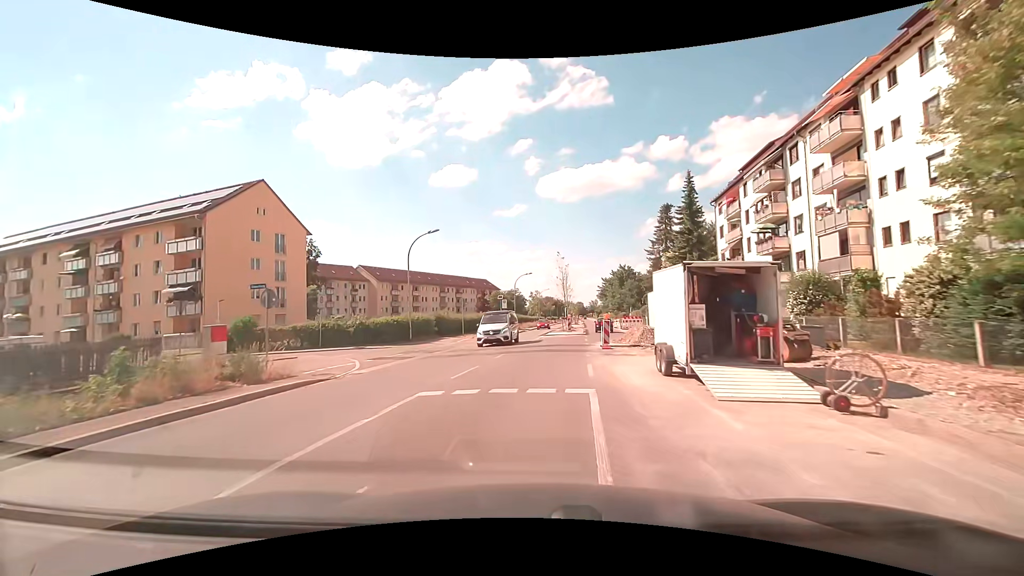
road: secondary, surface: asphalt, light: Day
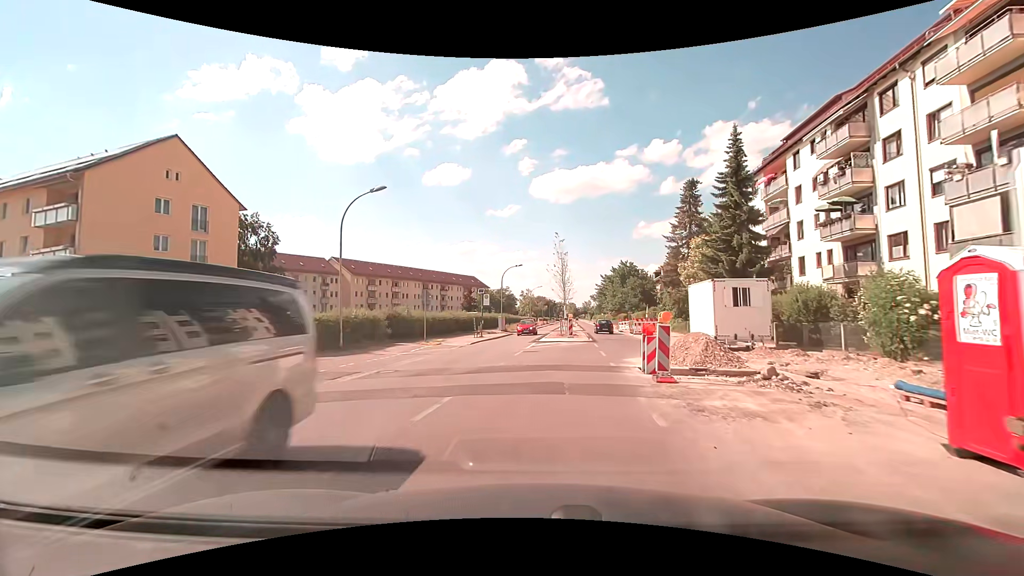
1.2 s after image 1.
(+0.1, +11.0) m; +1°
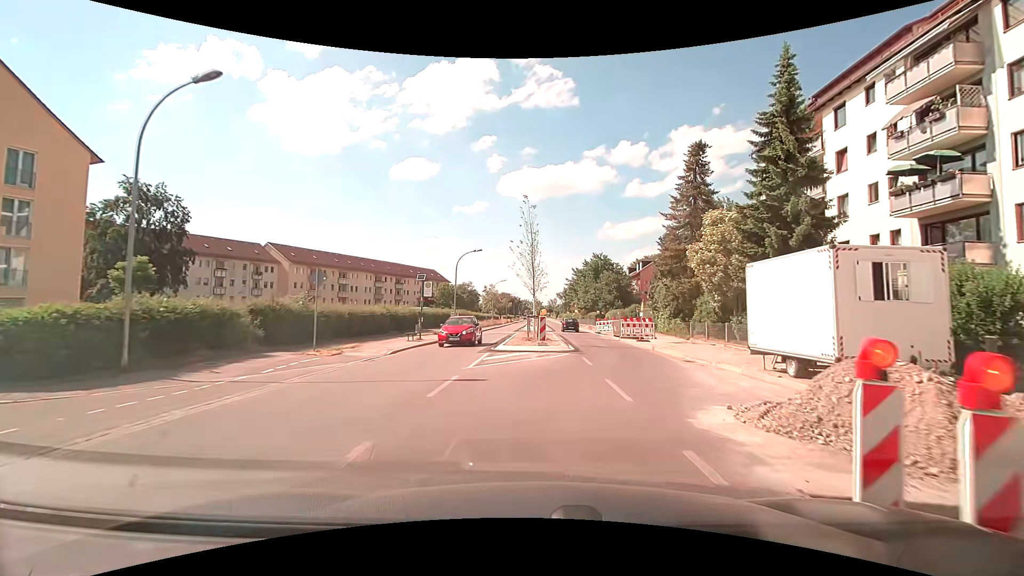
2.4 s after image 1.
(+0.3, +10.3) m; +5°
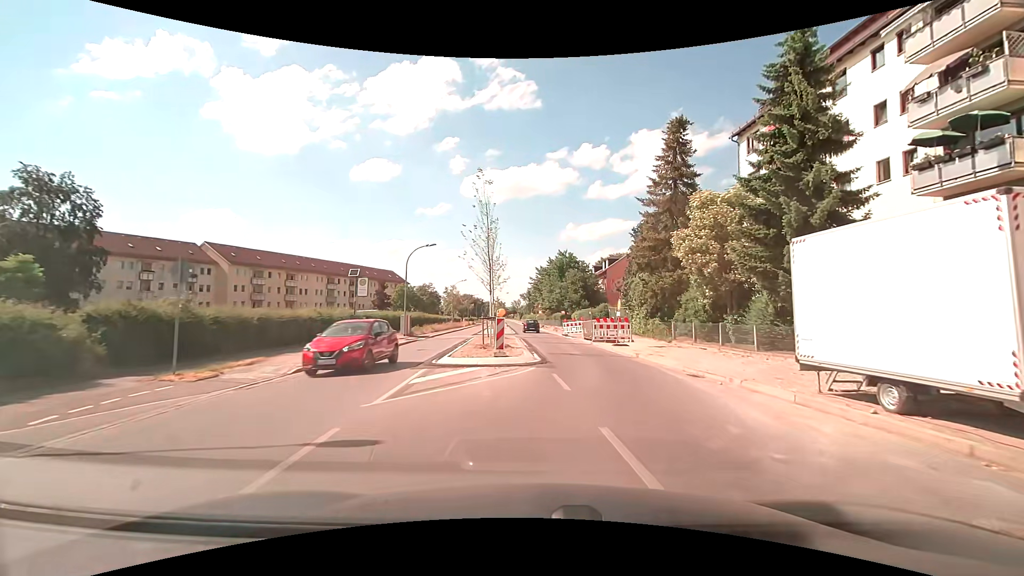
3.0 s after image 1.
(+0.1, +4.9) m; +3°
